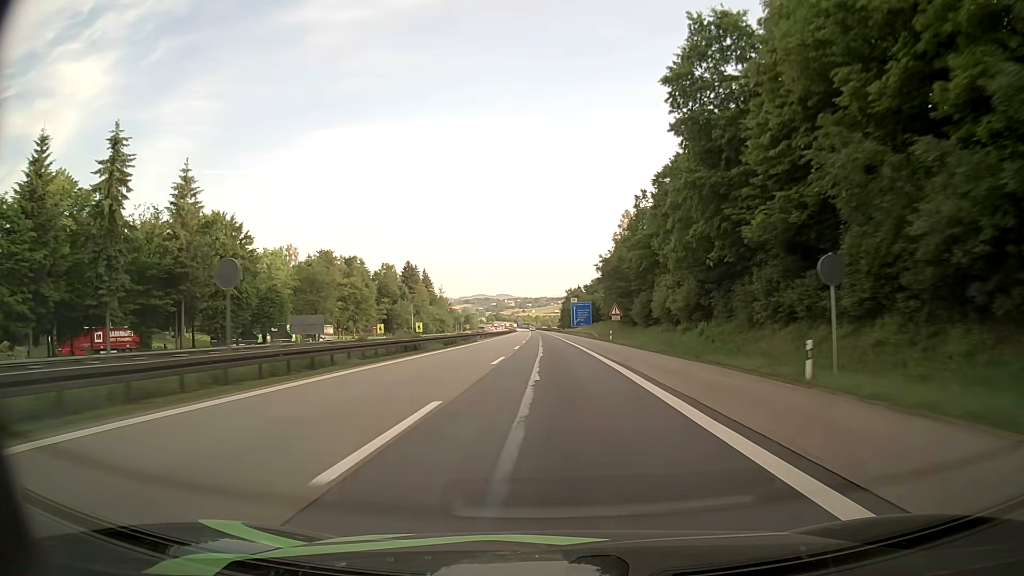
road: motorway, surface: asphalt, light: Day
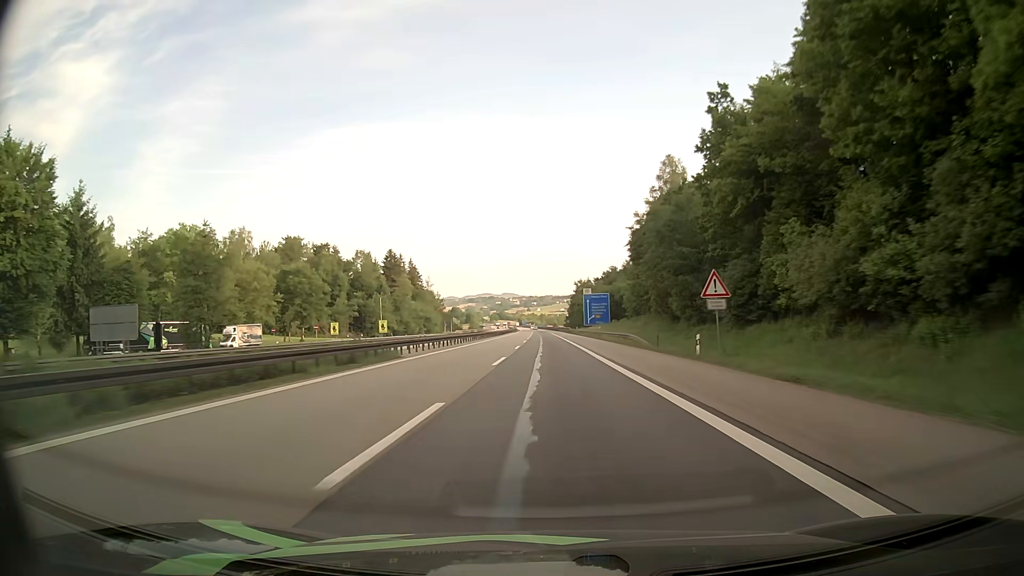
(-0.1, +35.9) m; -1°
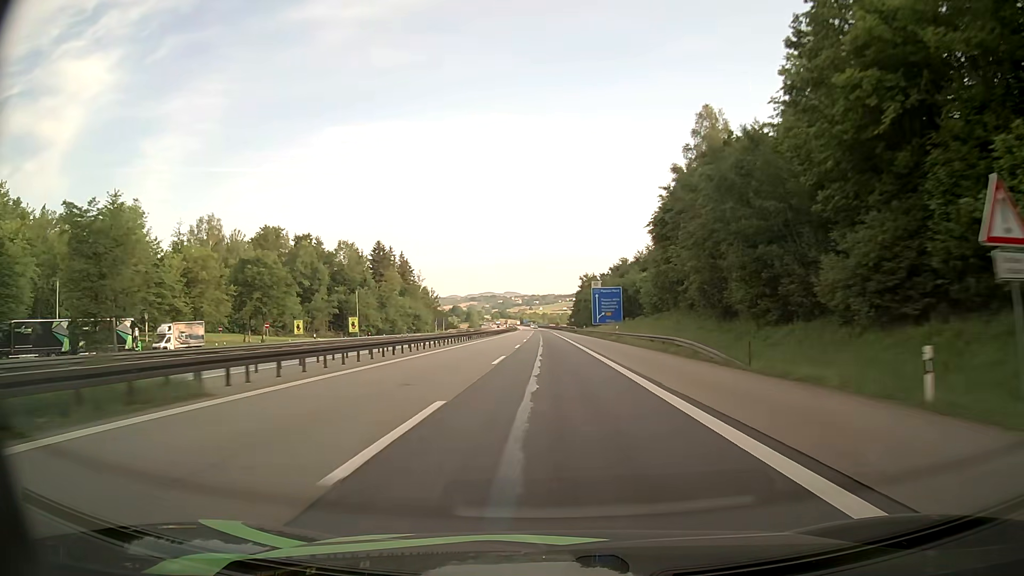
(0.0, +17.9) m; 0°
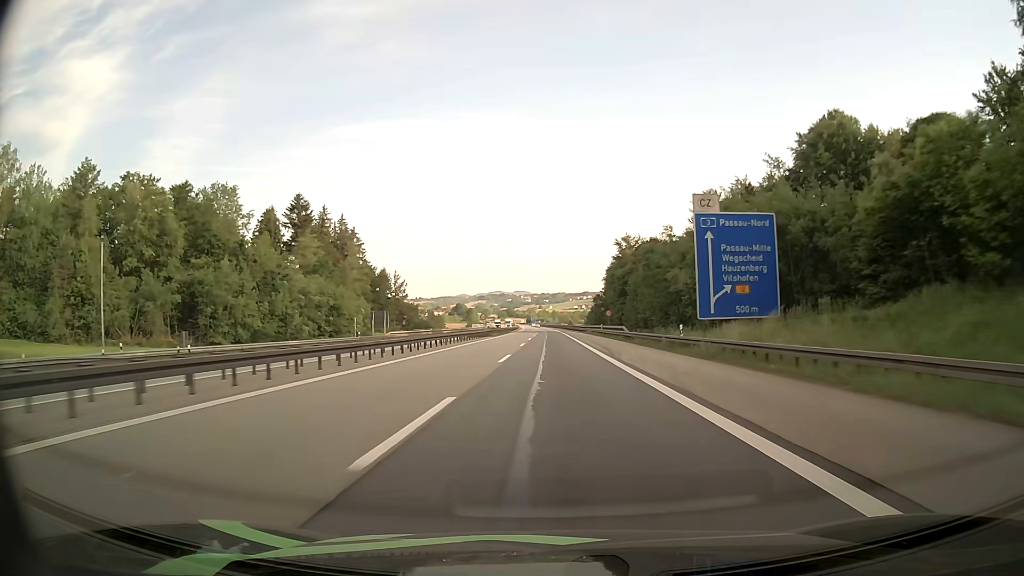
(-0.5, +71.3) m; -1°
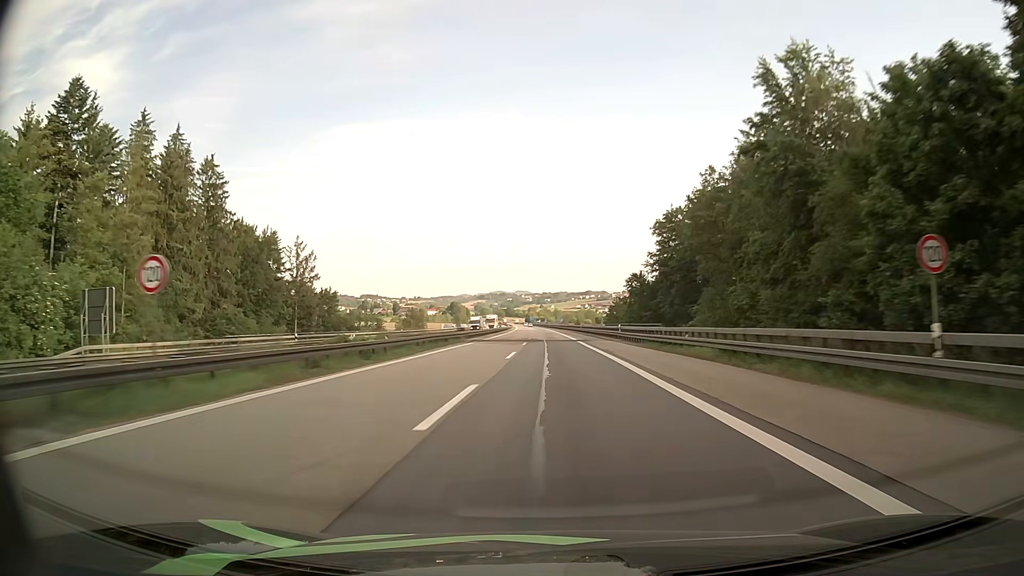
(-0.2, +69.5) m; 0°
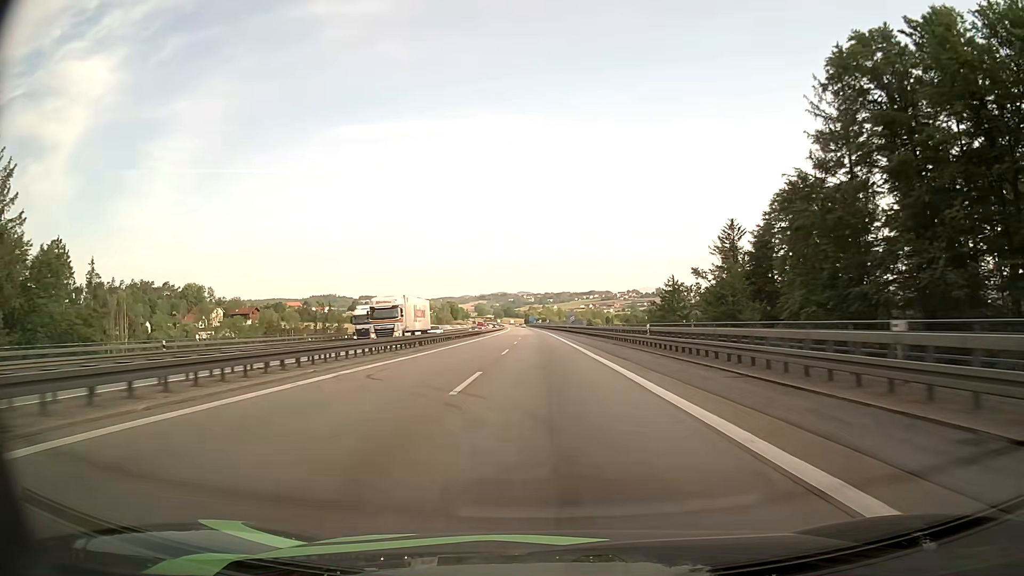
(0.0, +67.4) m; 0°
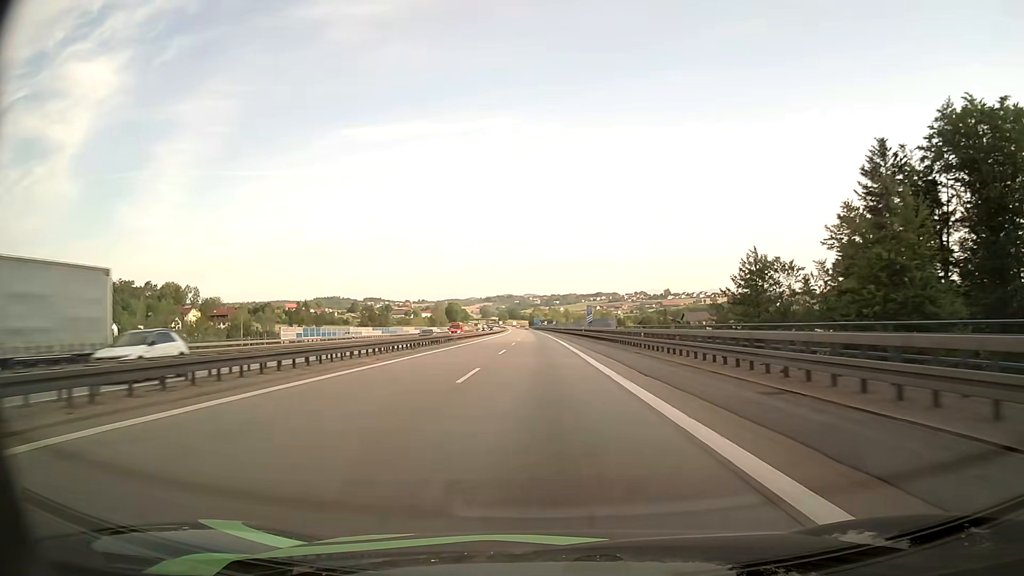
(0.0, +32.9) m; 0°
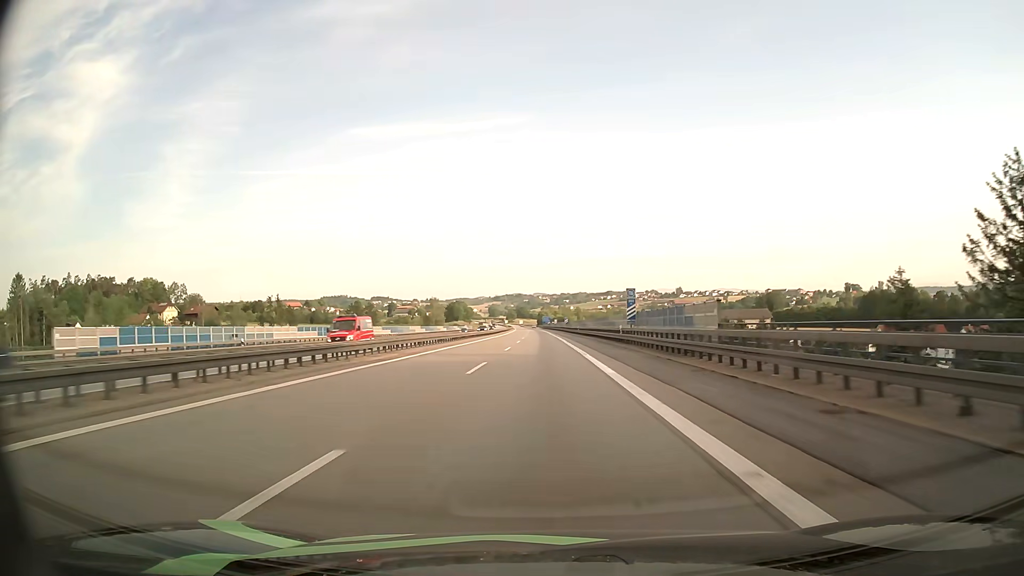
(-0.2, +32.9) m; -1°
(0, +10) (0, +20) (0, +30) (0, +40) (0, +50) (0, +60) (0, +70) (-1, +80) (-1, +90) (-1, +100) m
